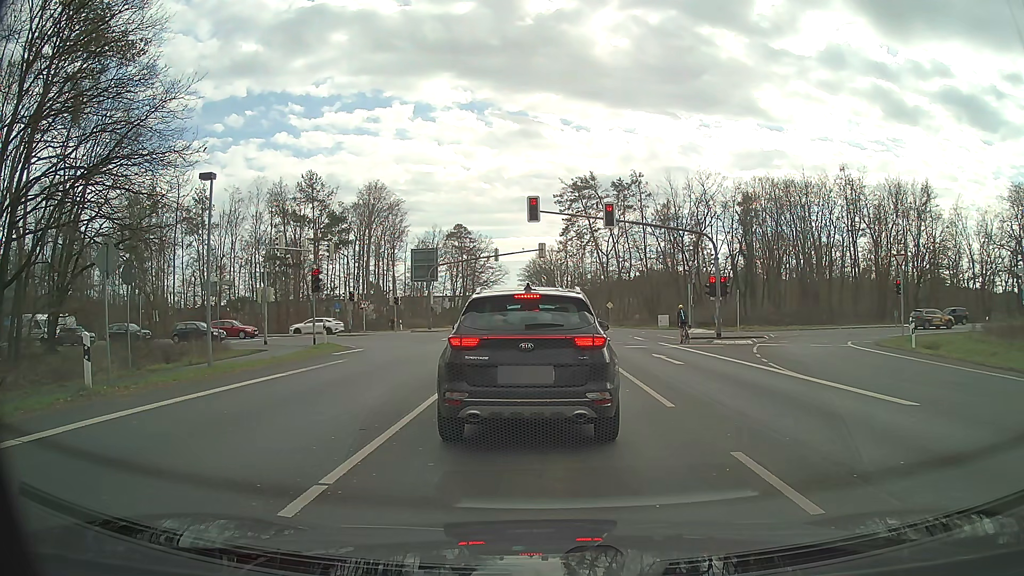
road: primary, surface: asphalt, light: Day
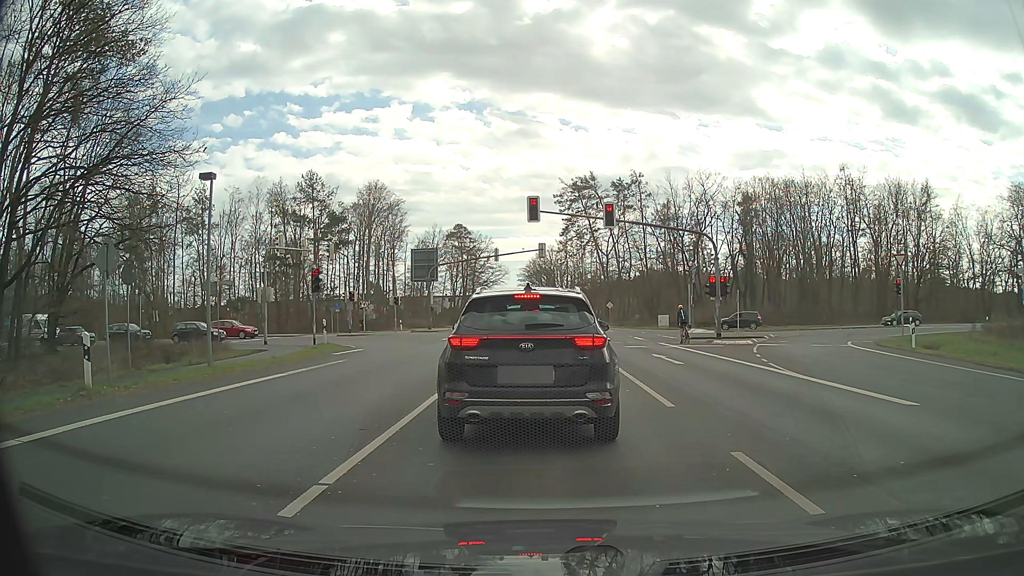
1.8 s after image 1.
(0.0, 0.0) m; 0°
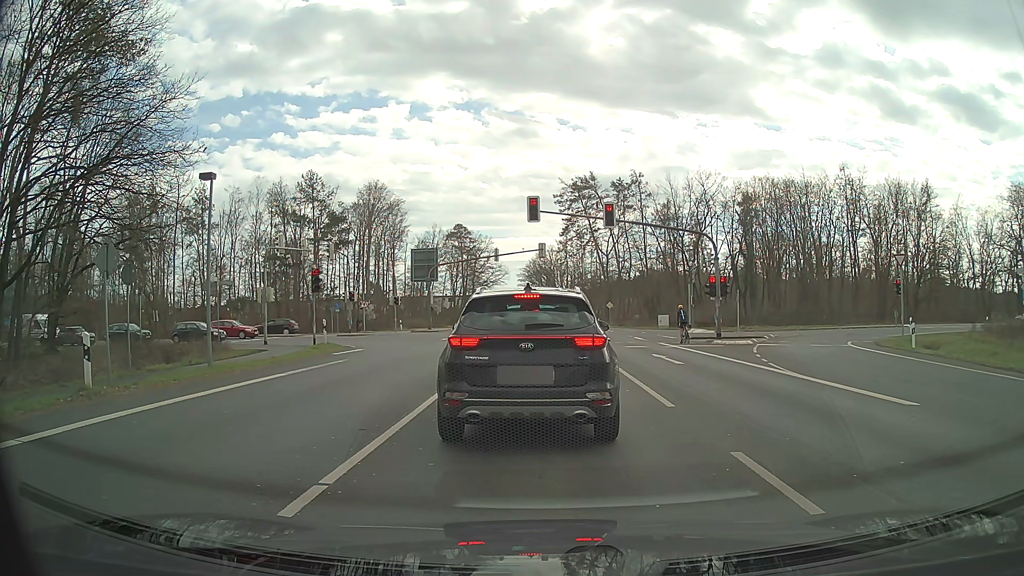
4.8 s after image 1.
(0.0, 0.0) m; 0°
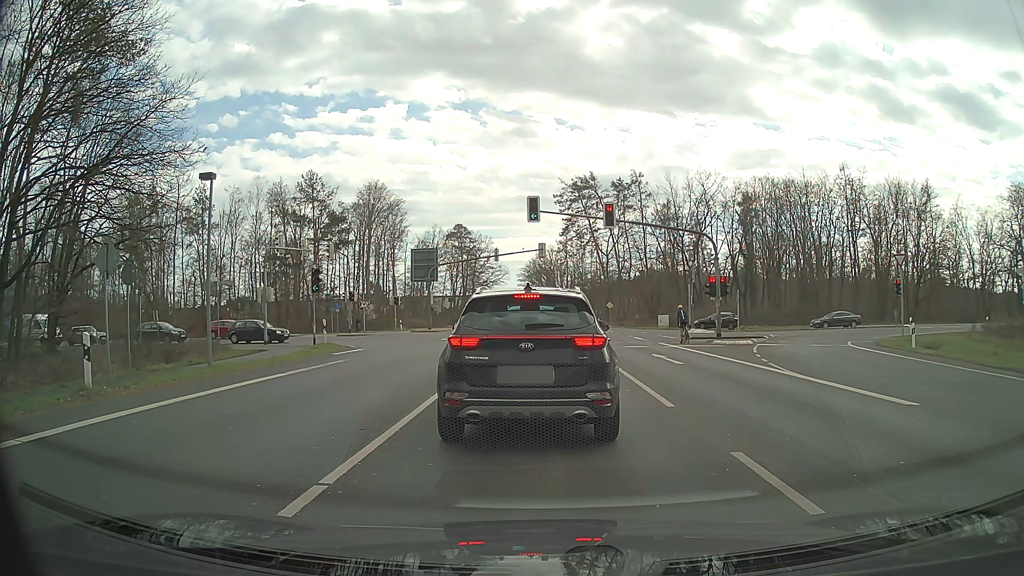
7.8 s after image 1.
(0.0, 0.0) m; 0°
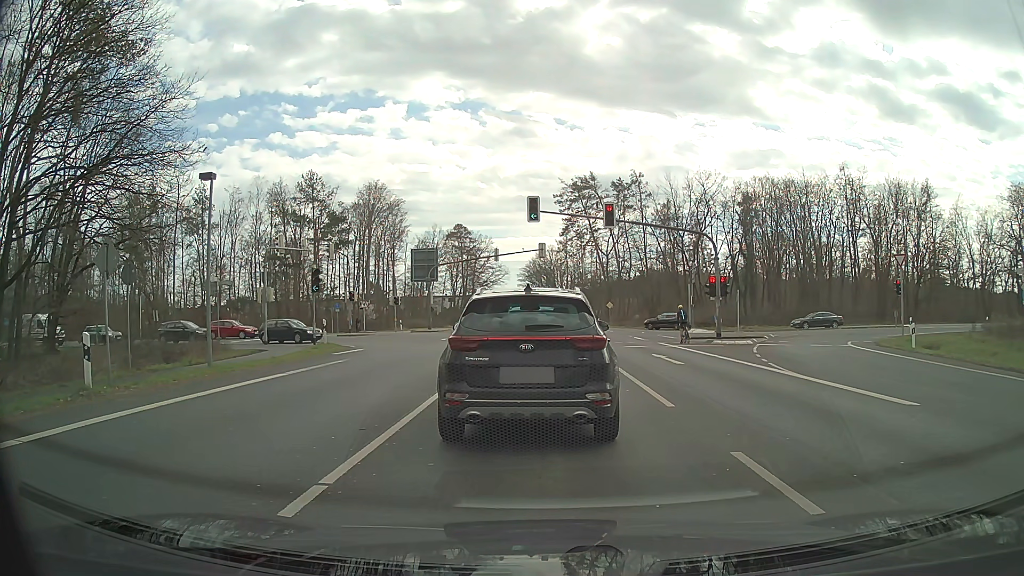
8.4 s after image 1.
(0.0, 0.0) m; 0°
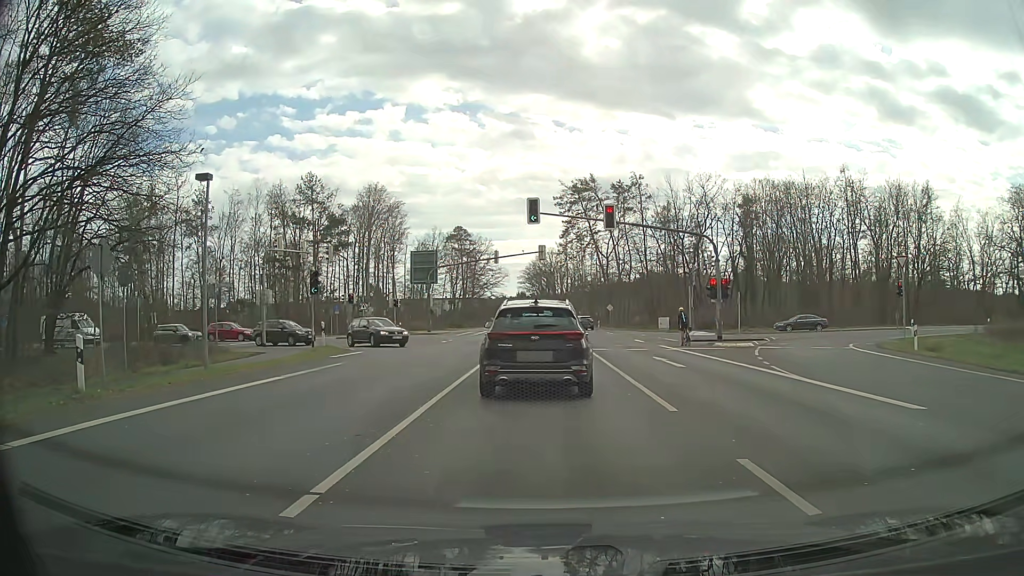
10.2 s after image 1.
(0.0, +0.2) m; 0°
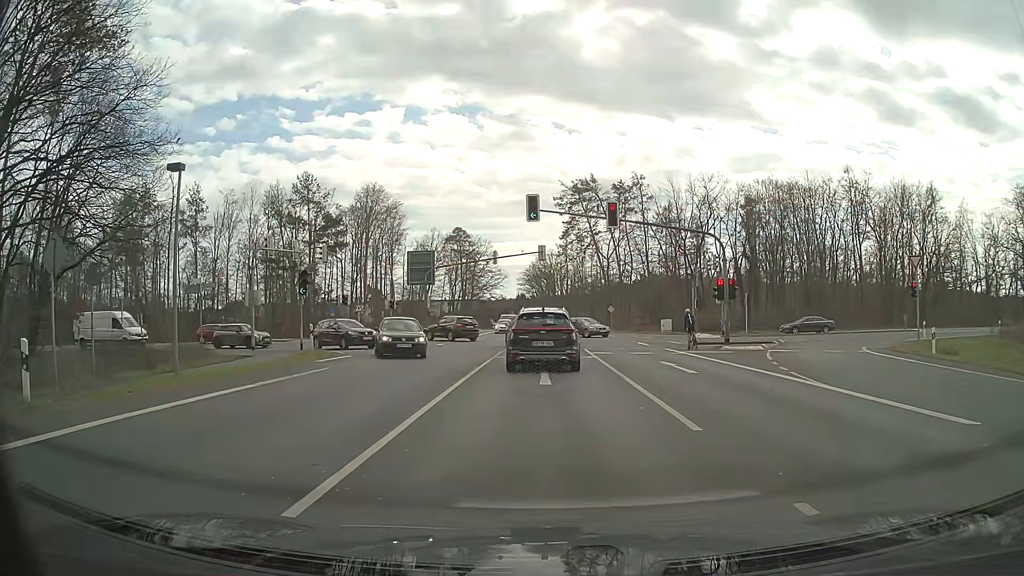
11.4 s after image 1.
(+0.1, +1.7) m; +2°
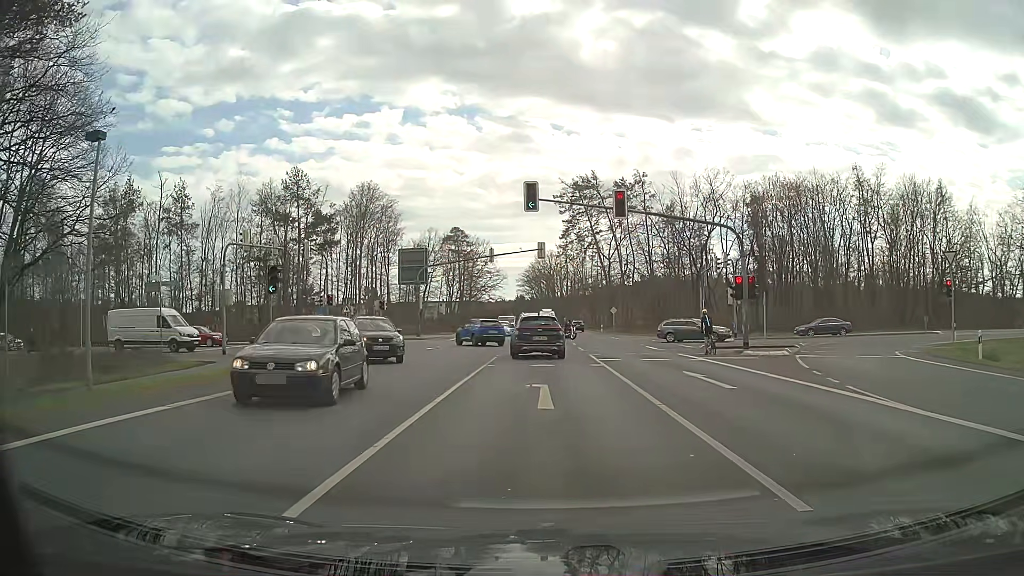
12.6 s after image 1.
(0.0, +3.7) m; +2°
(0, +10) (0, +20) (-1, +30) (-3, +40) (-10, +47) (-19, +51) (-29, +51) (-39, +50) (-49, +49) (-59, +48) m
